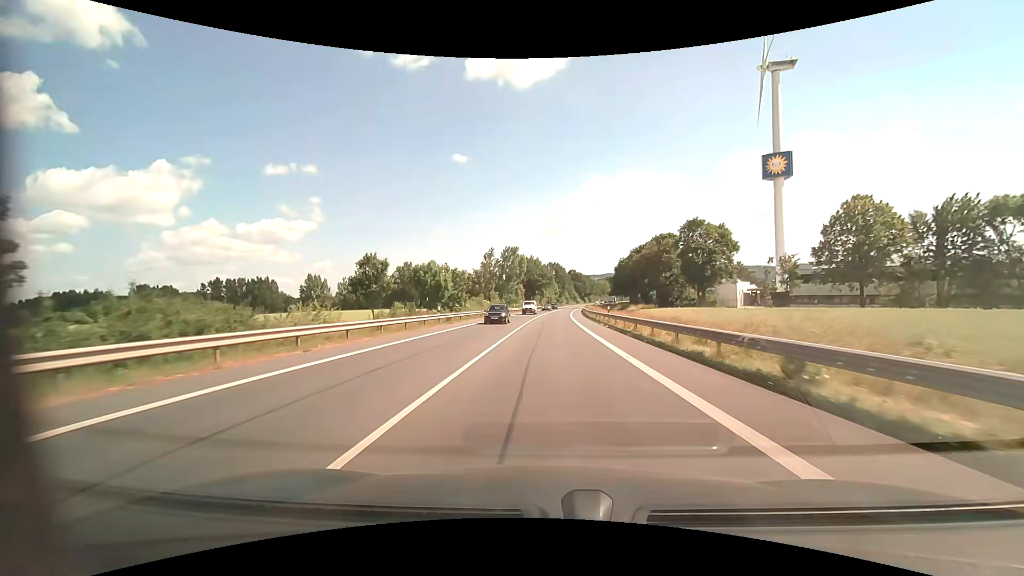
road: primary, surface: asphalt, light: Day
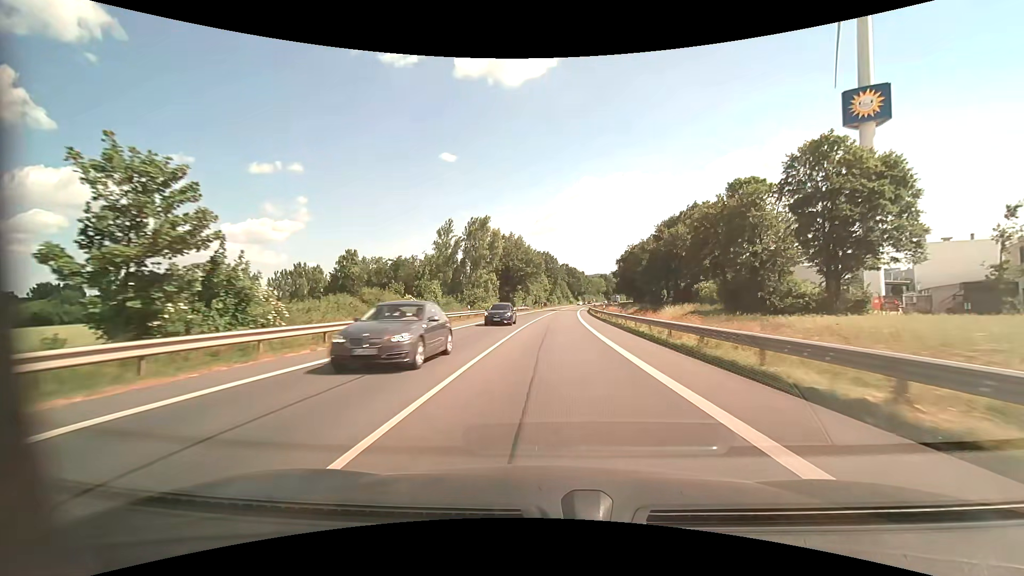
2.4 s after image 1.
(+0.4, +42.5) m; +1°
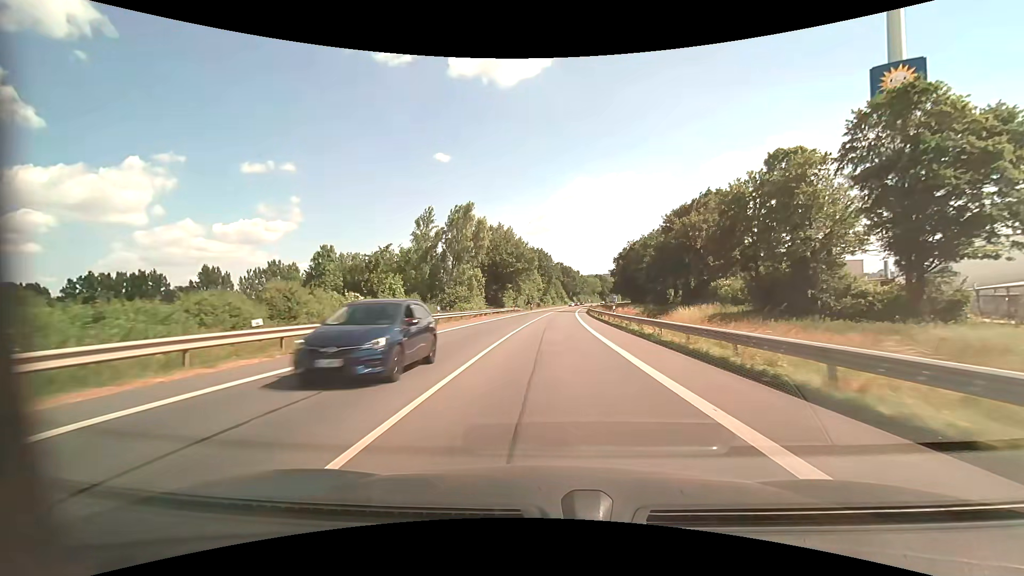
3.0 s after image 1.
(+0.1, +10.7) m; +1°
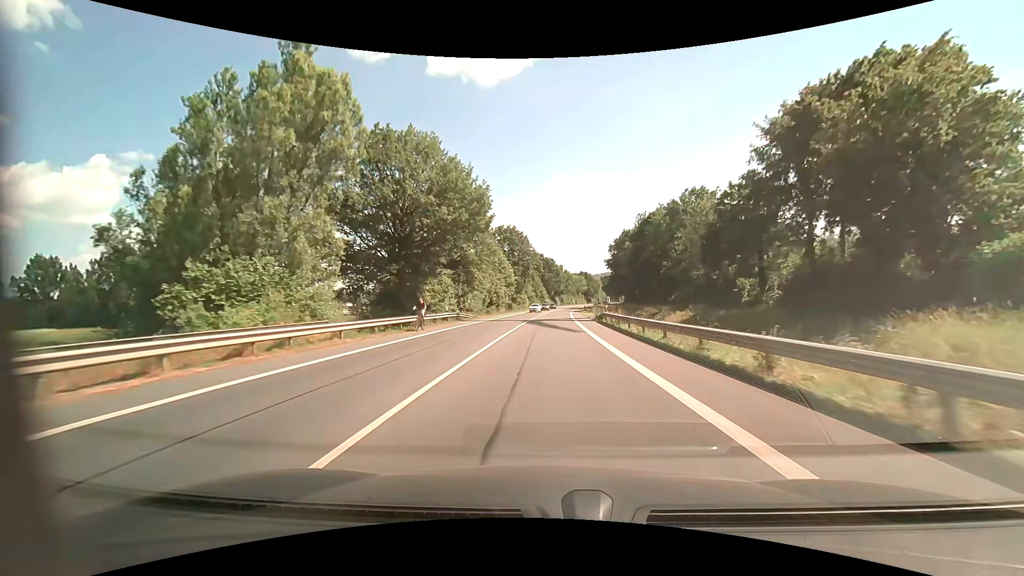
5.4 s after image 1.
(+1.0, +42.9) m; +2°
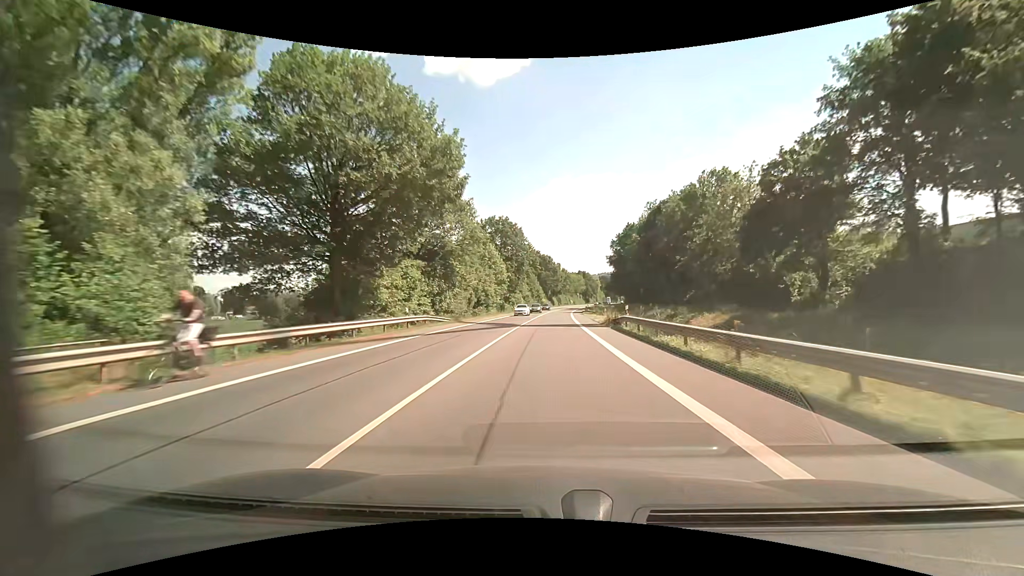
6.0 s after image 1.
(0.0, +10.7) m; 0°
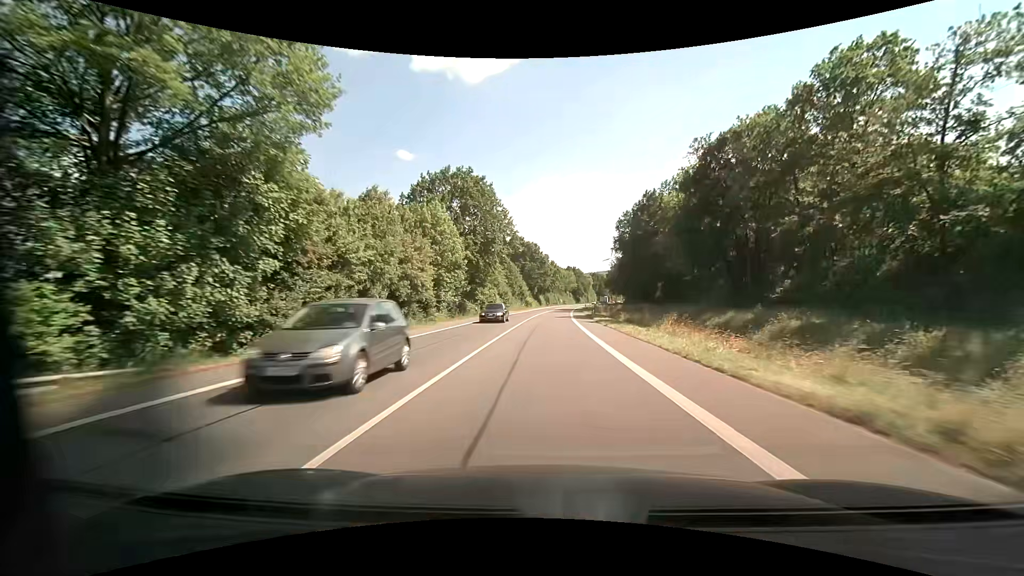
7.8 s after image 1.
(+0.4, +31.9) m; +2°
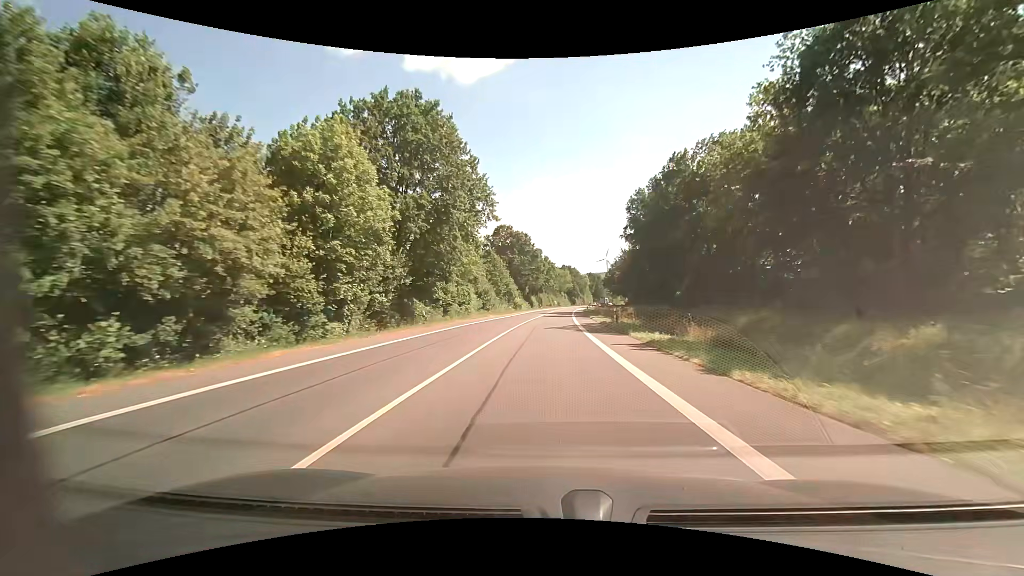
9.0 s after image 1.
(+0.2, +20.9) m; +1°
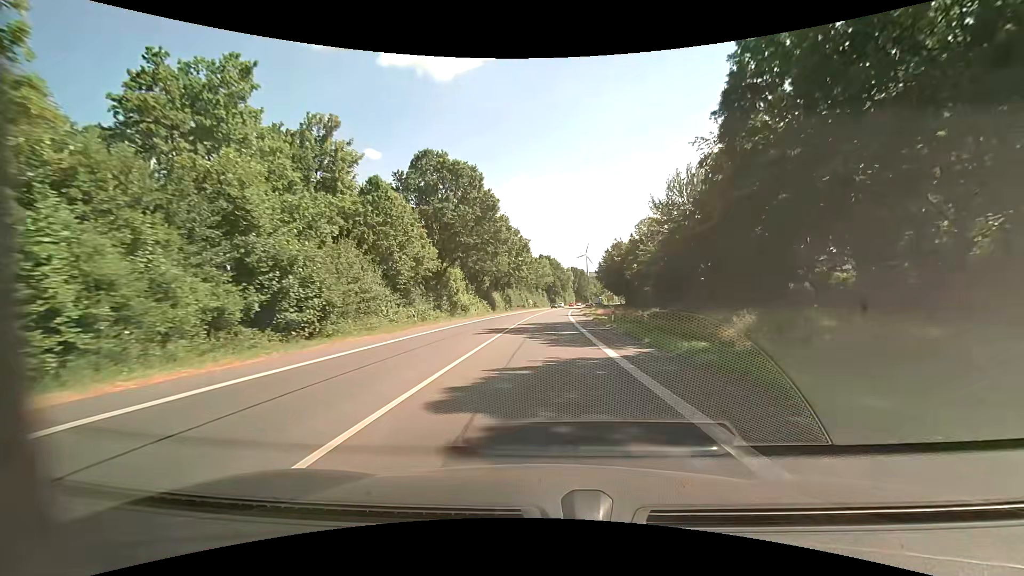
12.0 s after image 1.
(+1.3, +51.1) m; +3°
(0, +10) (0, +20) (0, +30) (0, +40) (+1, +50) (+1, +60) (+2, +70) (+2, +80) (+3, +90) (+3, +100) m
